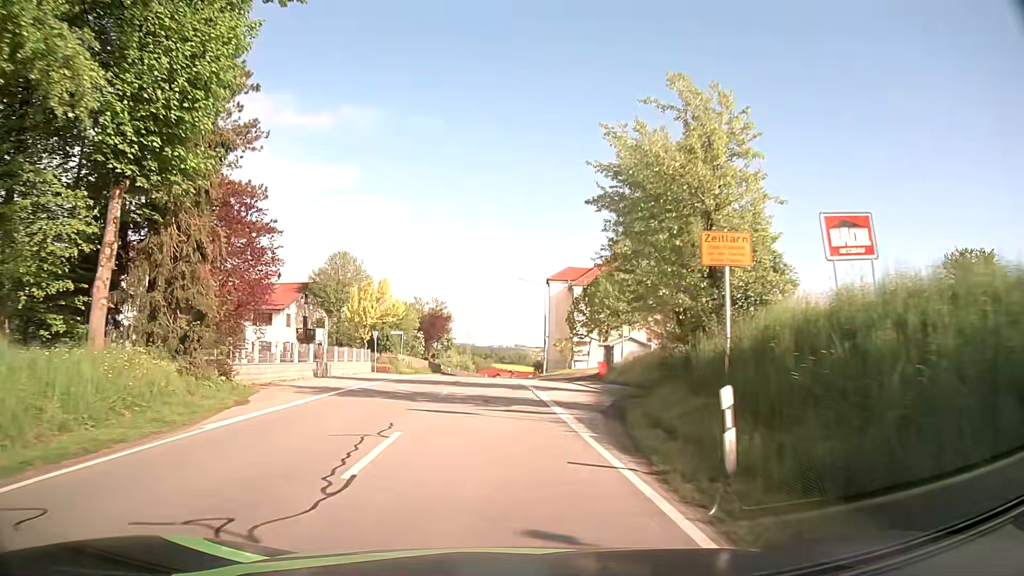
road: secondary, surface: asphalt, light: Day
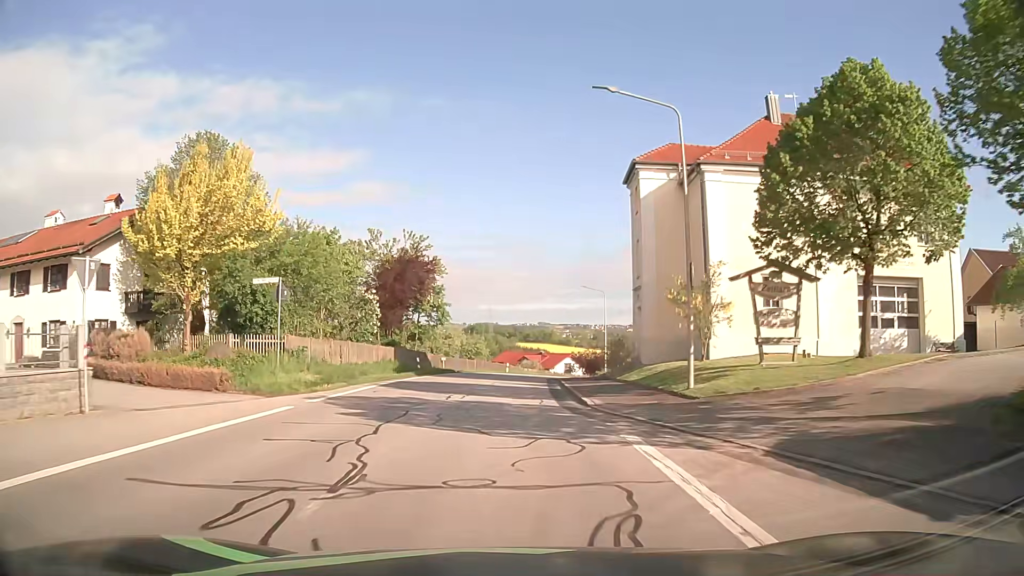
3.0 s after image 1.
(-1.1, +38.2) m; -2°
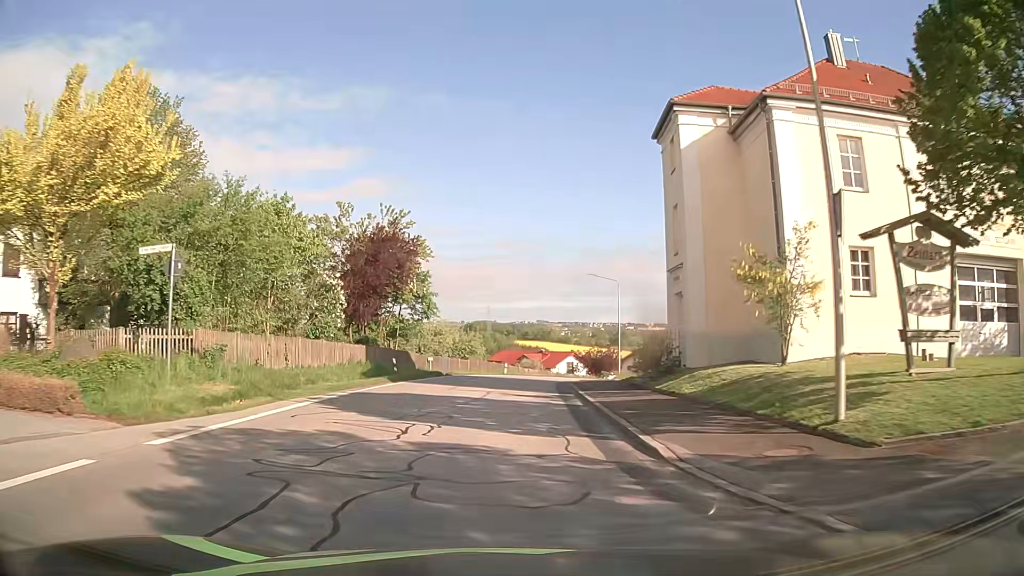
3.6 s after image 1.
(0.0, +7.9) m; -1°
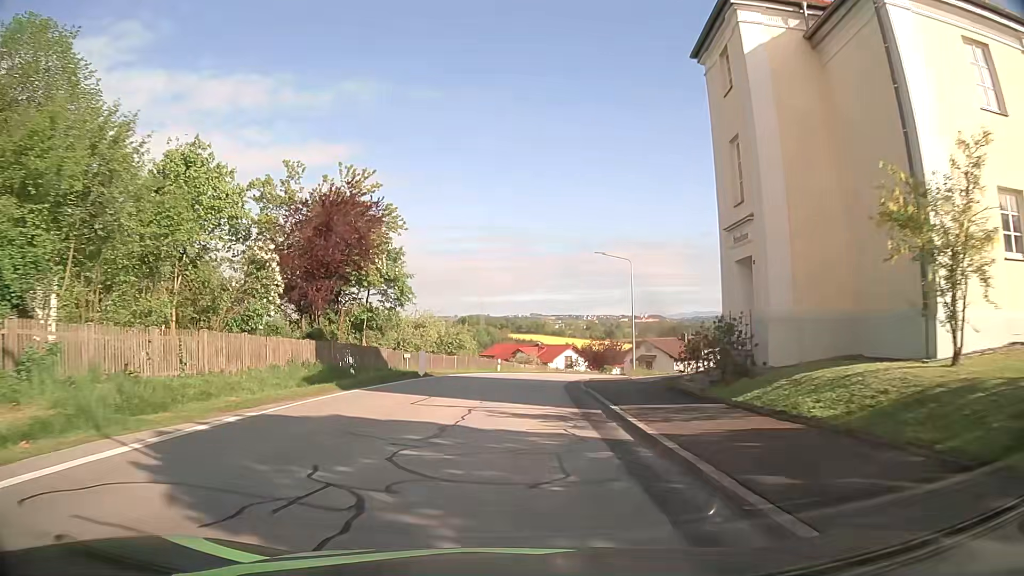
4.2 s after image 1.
(+0.1, +7.8) m; +1°
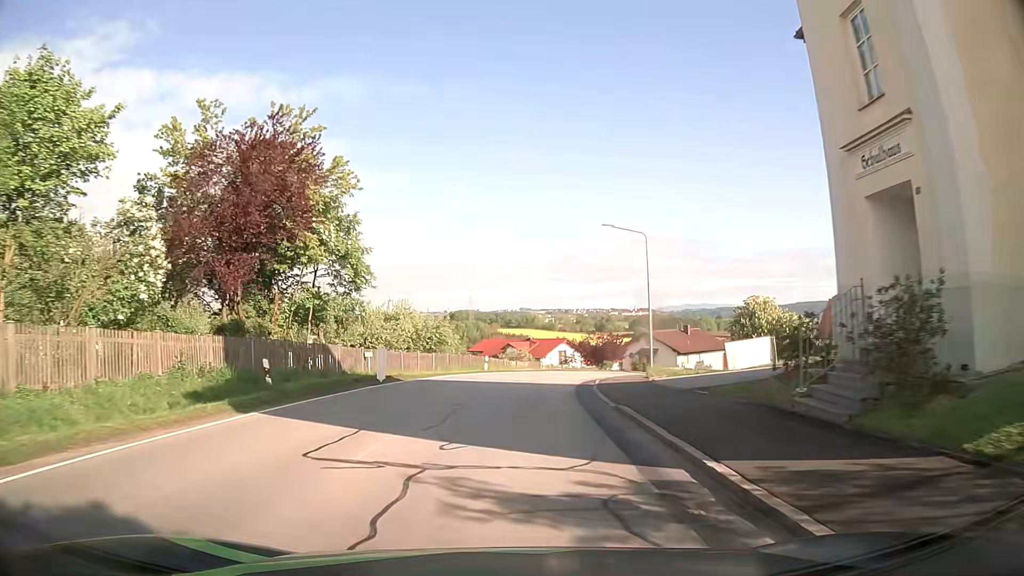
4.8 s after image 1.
(+0.1, +7.8) m; +1°
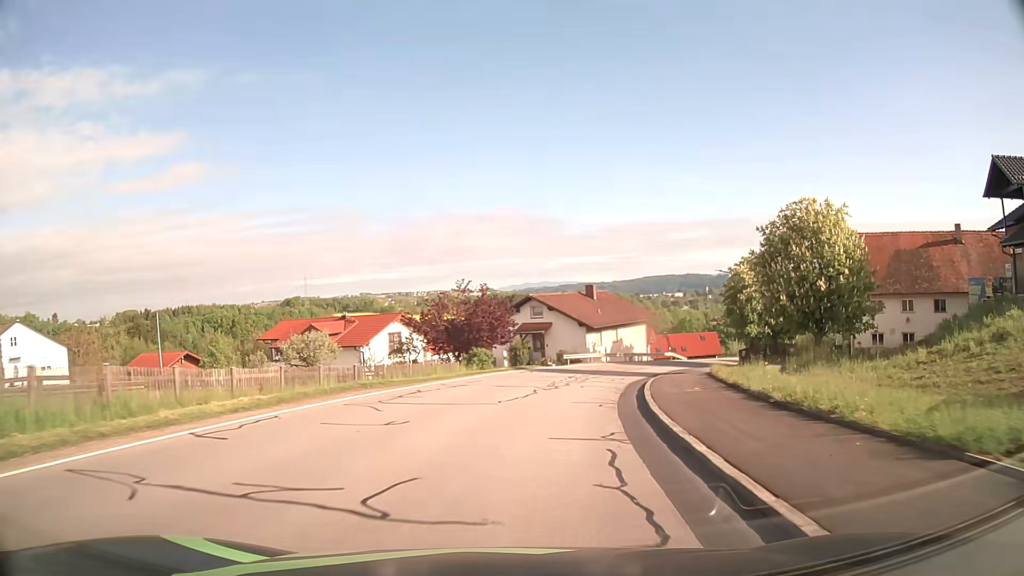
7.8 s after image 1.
(+3.3, +37.4) m; +13°
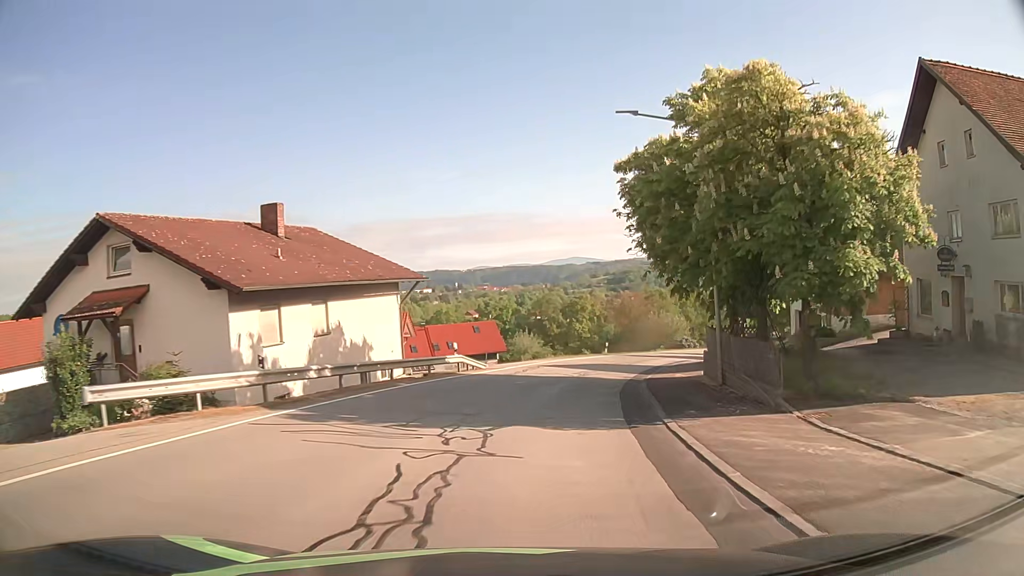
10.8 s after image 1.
(+6.9, +36.9) m; +21°
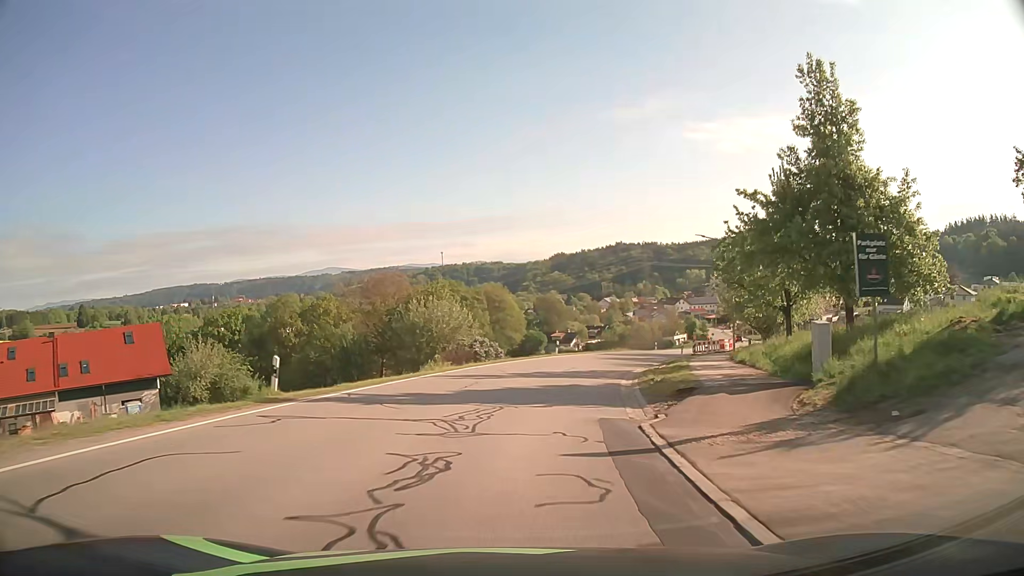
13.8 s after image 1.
(+7.7, +38.7) m; +21°
(0, +10) (+2, +20) (+4, +30) (+7, +39) (+10, +49) (+14, +58) (+19, +67) (+24, +75) (+28, +84) (+33, +93) m
